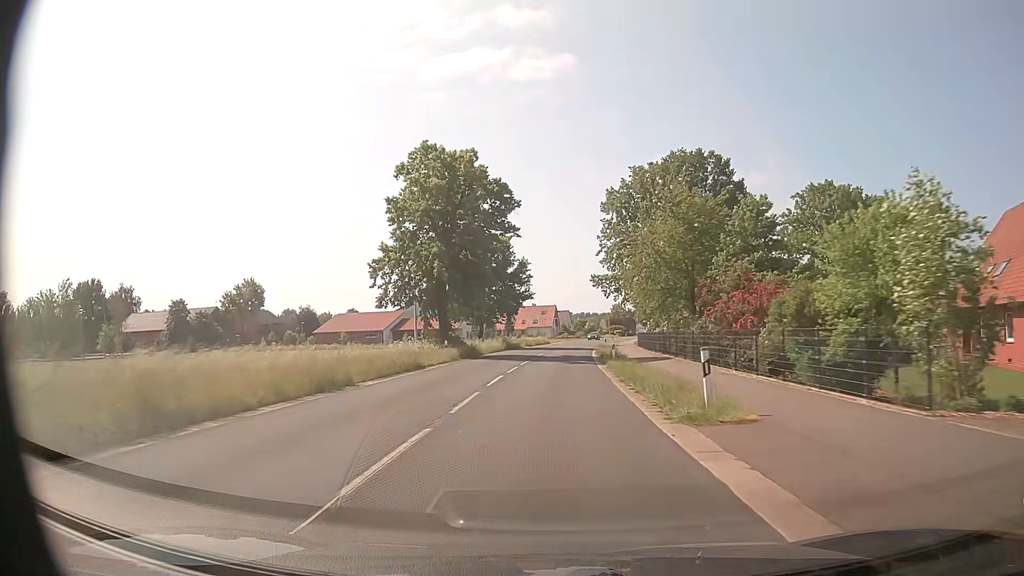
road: secondary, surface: asphalt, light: Day
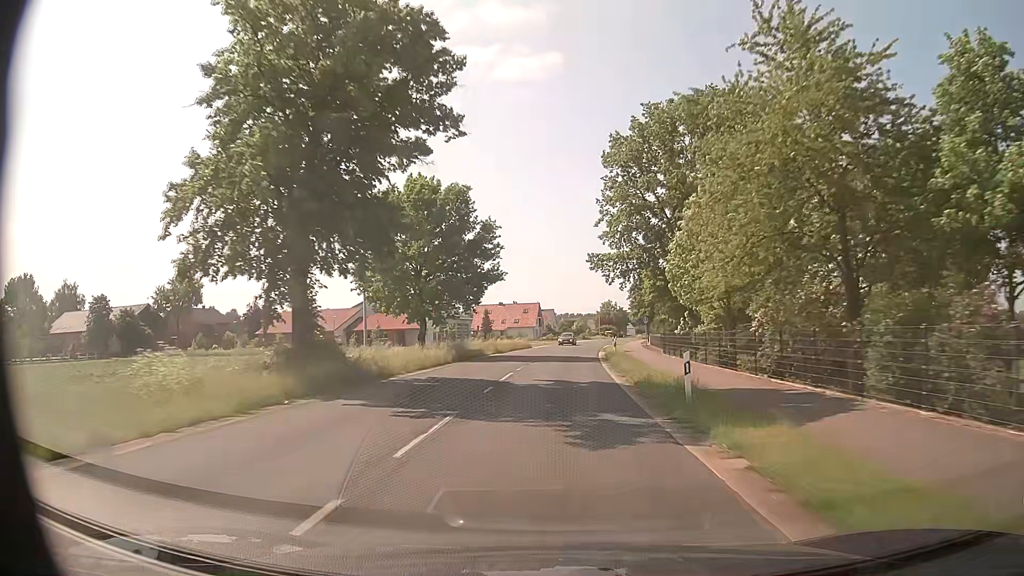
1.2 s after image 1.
(+0.3, +22.2) m; +1°
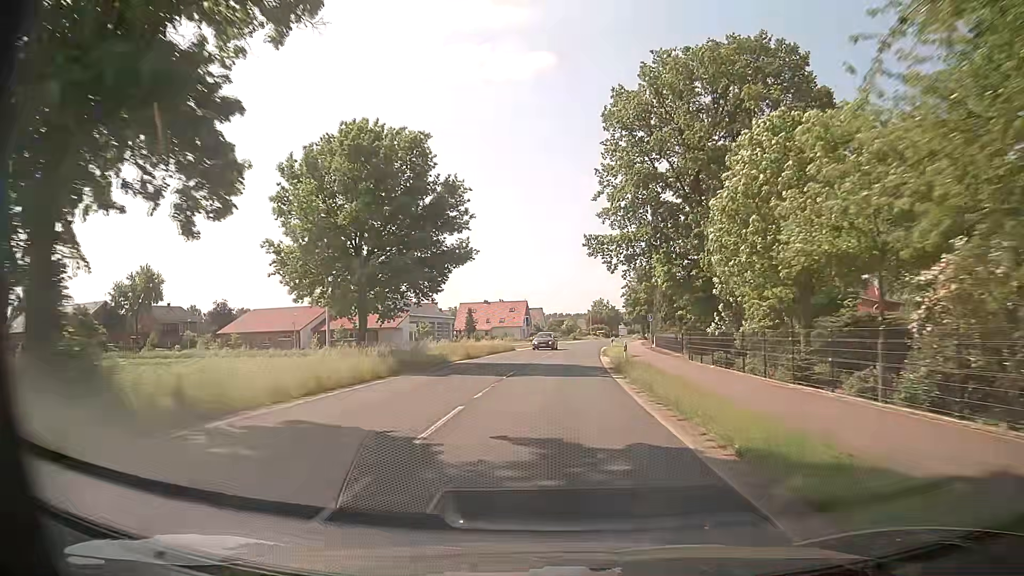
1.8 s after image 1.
(+0.1, +11.1) m; +1°
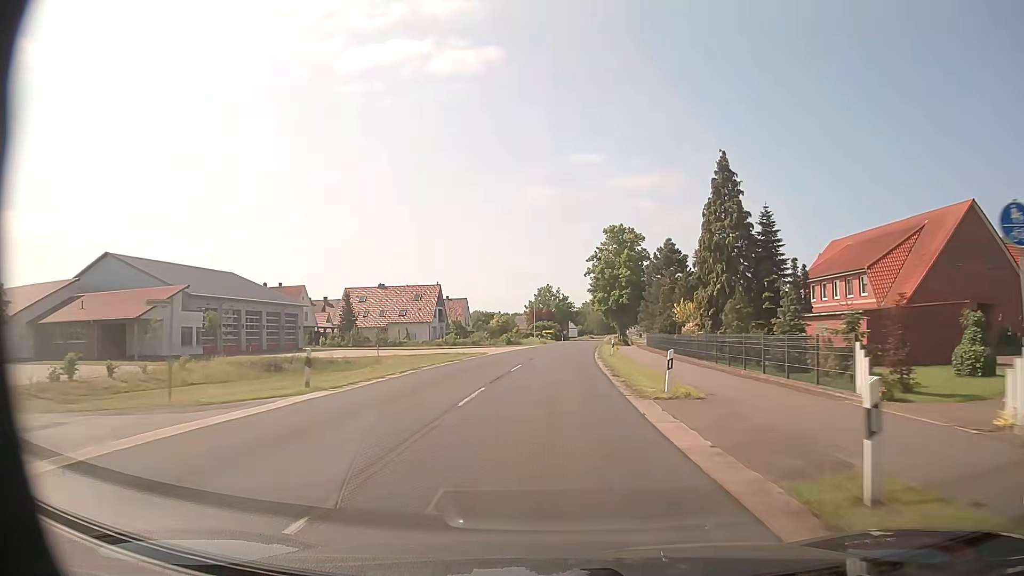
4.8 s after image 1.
(+2.6, +55.4) m; +5°
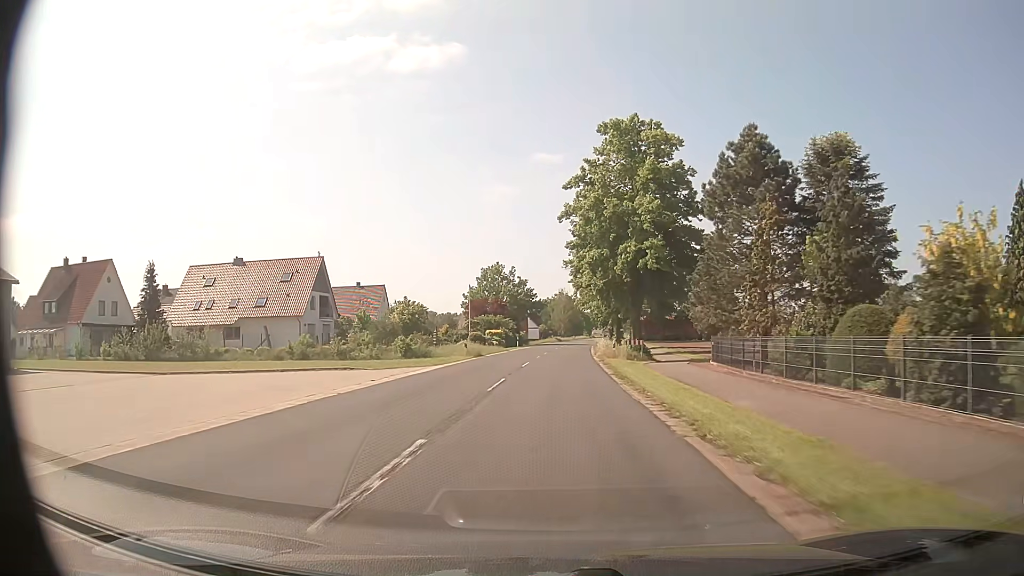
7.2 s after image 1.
(+1.5, +44.4) m; +4°
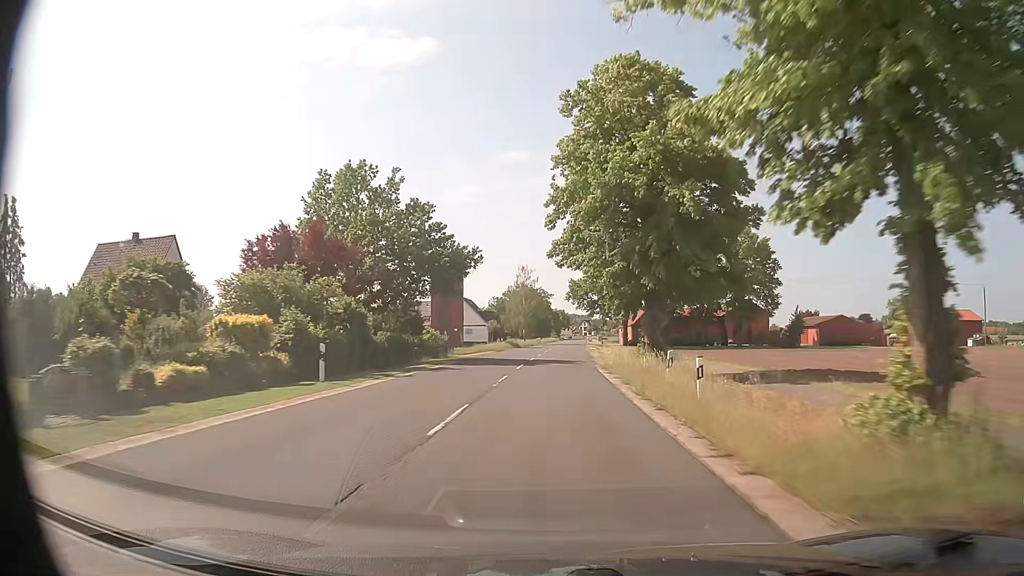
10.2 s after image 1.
(+1.8, +55.5) m; +3°
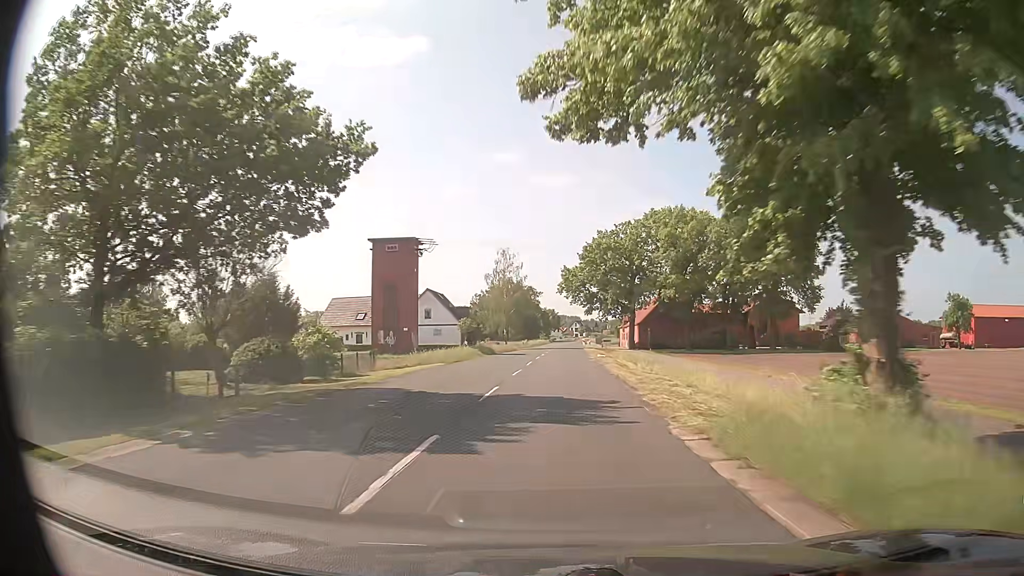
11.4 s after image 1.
(+0.1, +22.2) m; +1°
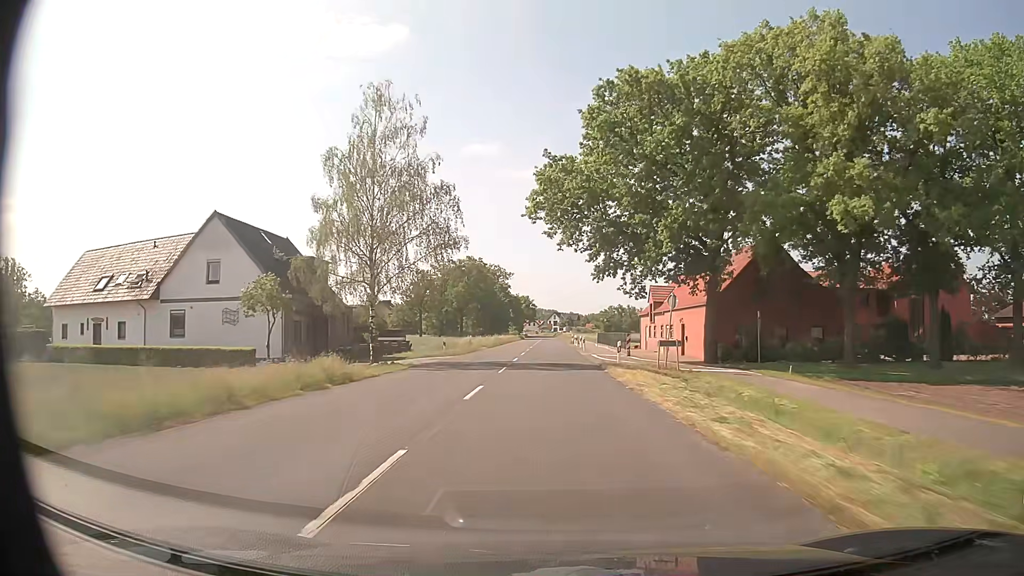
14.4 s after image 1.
(+1.1, +55.6) m; +2°
(0, +10) (0, +20) (0, +30) (0, +40) (0, +50) (0, +60) (0, +70) (0, +80) (0, +90) (0, +100) m
